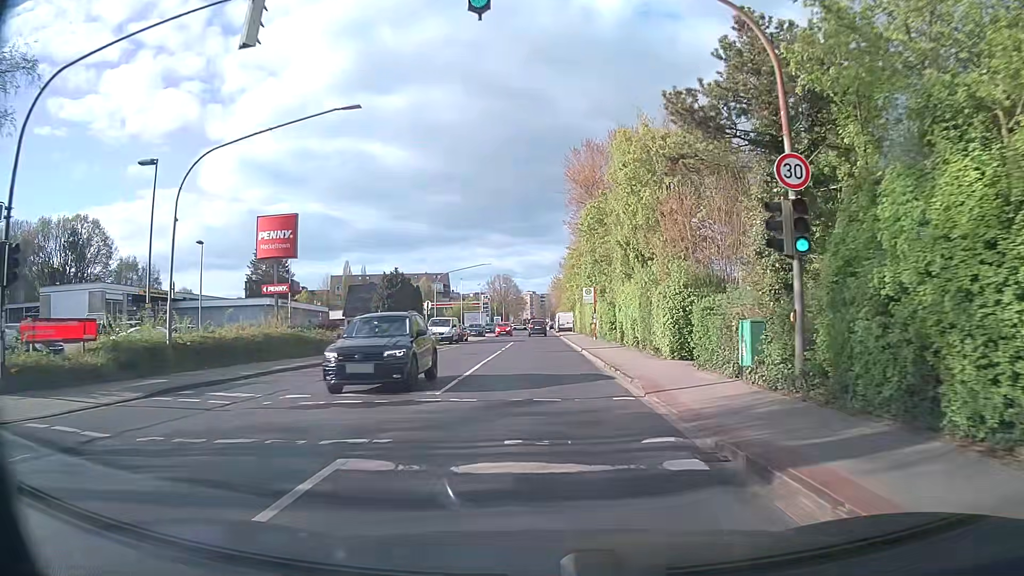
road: secondary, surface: asphalt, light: Day
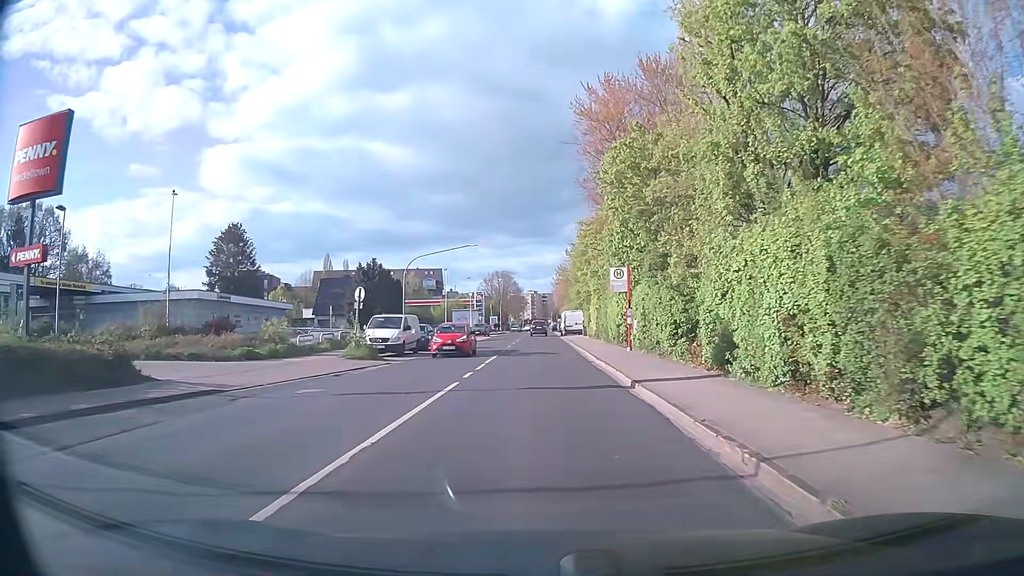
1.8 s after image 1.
(-0.2, +17.1) m; -1°
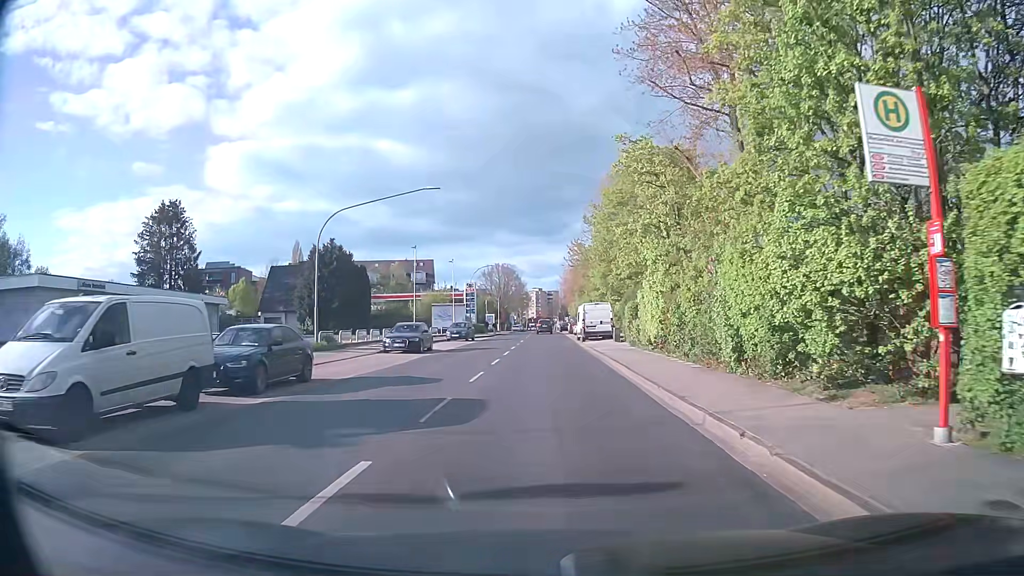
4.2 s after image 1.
(0.0, +22.6) m; 0°
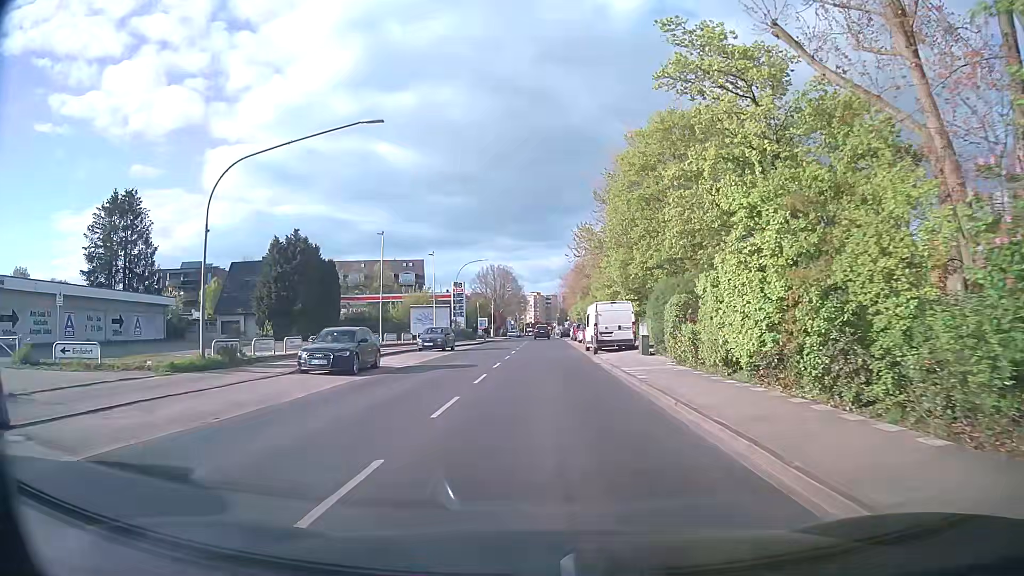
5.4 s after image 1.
(0.0, +11.3) m; +1°
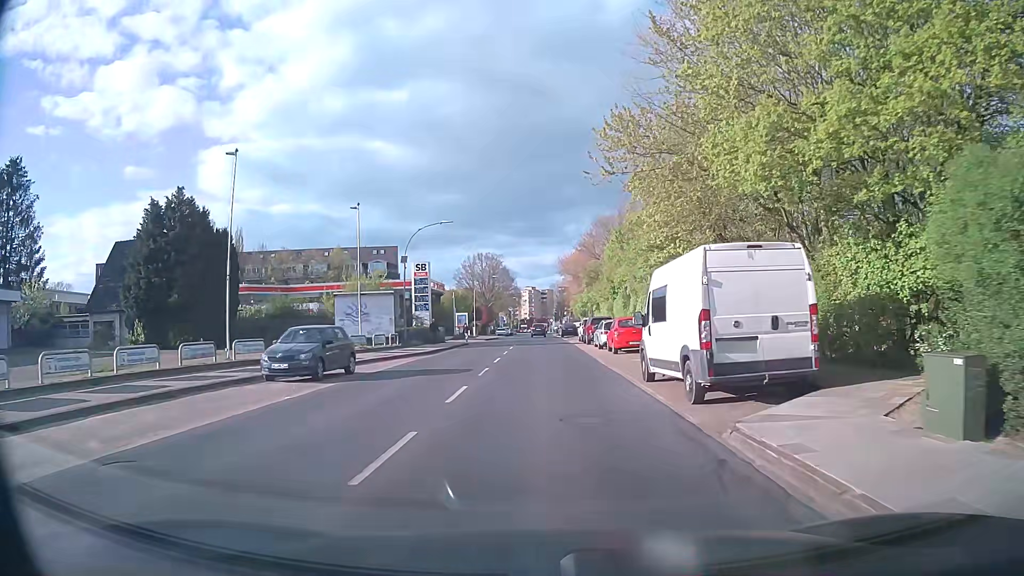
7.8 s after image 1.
(-0.2, +22.4) m; 0°
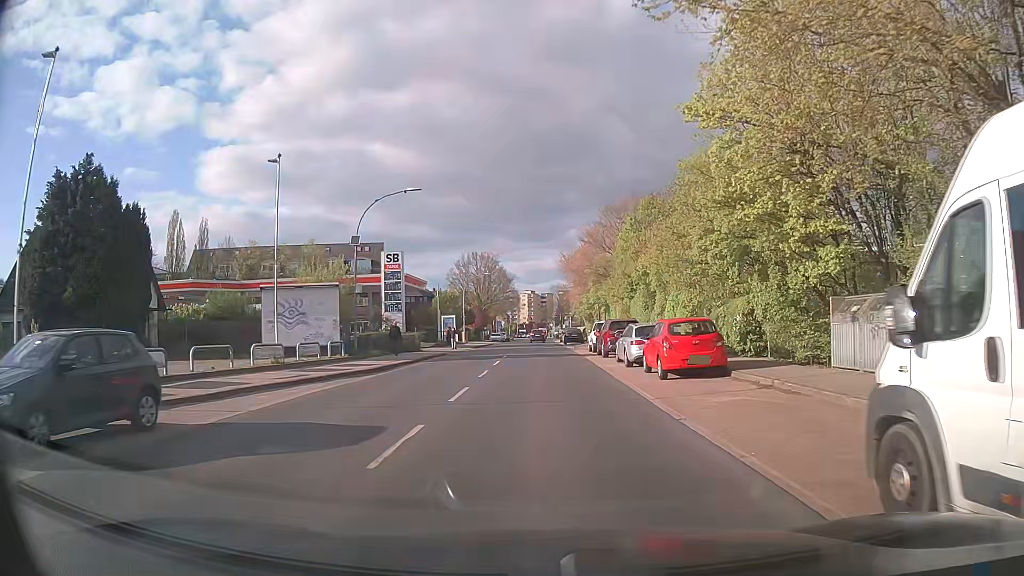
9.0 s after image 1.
(0.0, +11.2) m; -1°
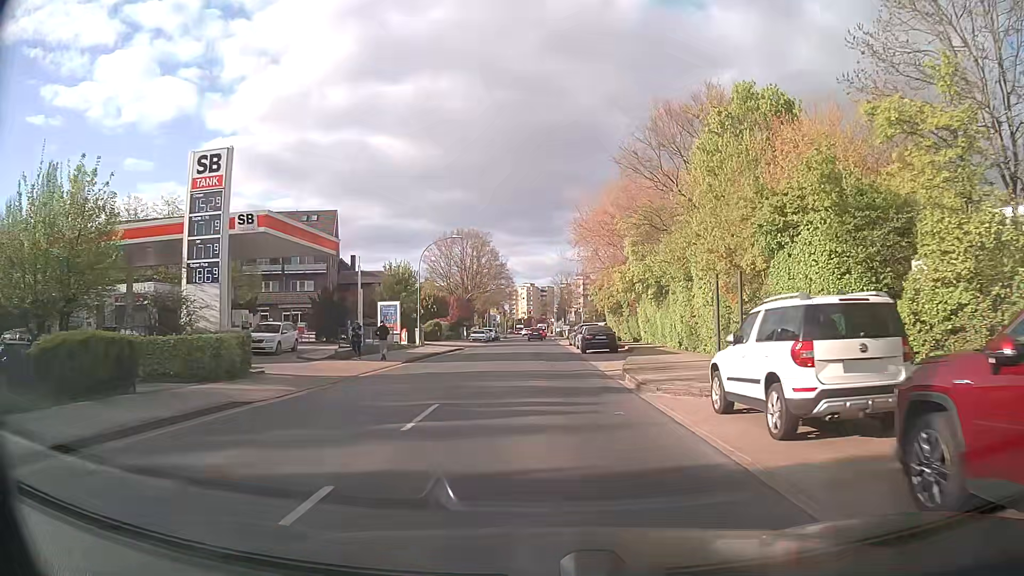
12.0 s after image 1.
(+0.3, +28.0) m; +1°
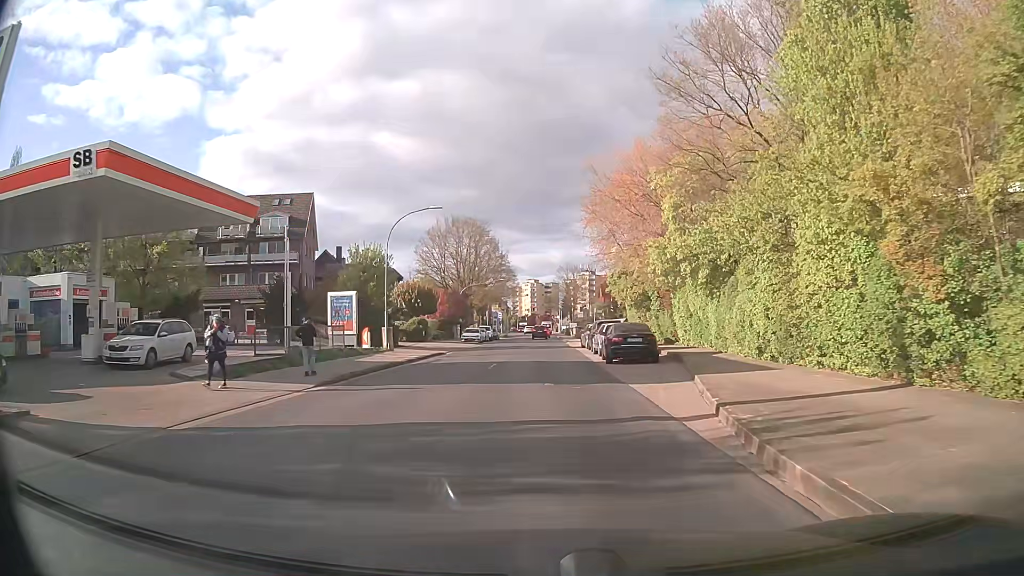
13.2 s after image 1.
(0.0, +11.2) m; 0°
(0, +10) (0, +20) (0, +30) (0, +40) (0, +50) (0, +60) (0, +70) (0, +80) (0, +90) (+1, +100) m
